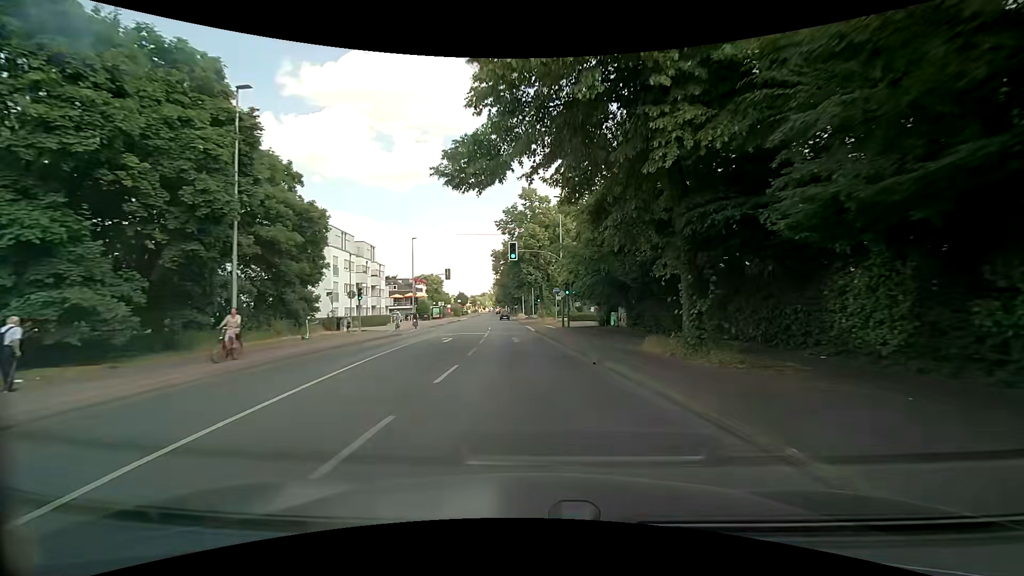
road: secondary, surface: asphalt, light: Day
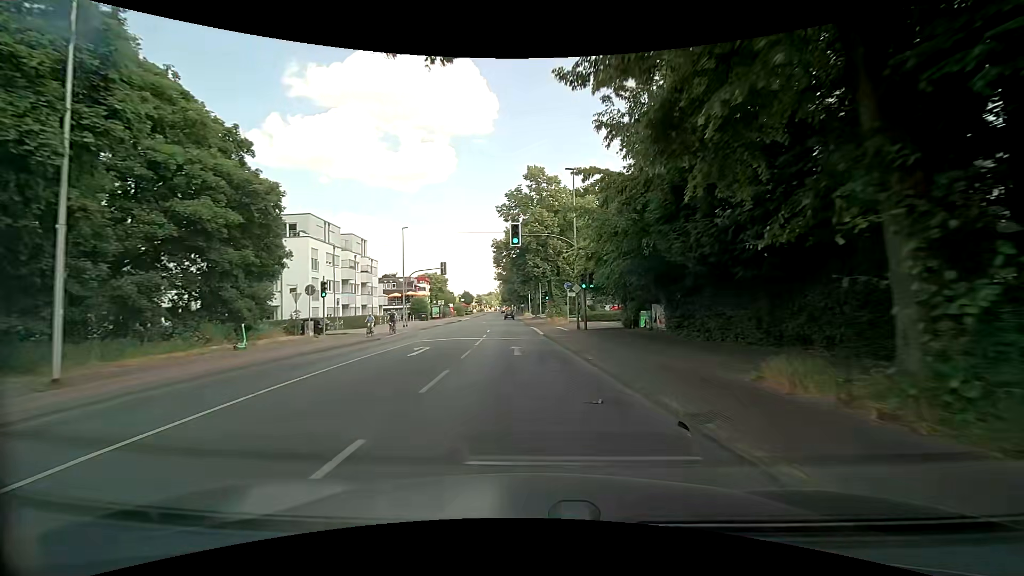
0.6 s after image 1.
(-0.2, +7.4) m; -2°
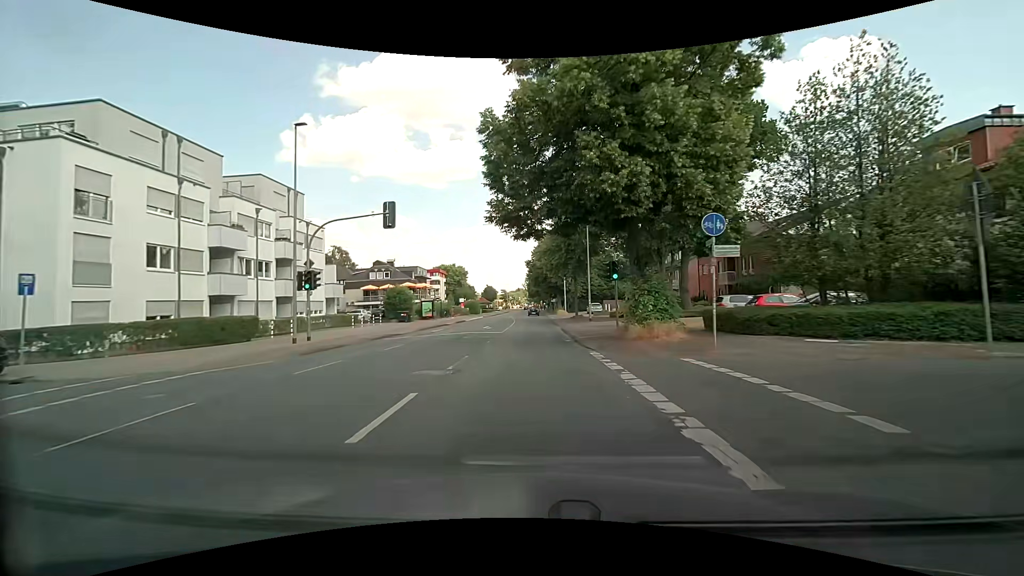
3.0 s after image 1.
(-1.0, +29.1) m; -3°
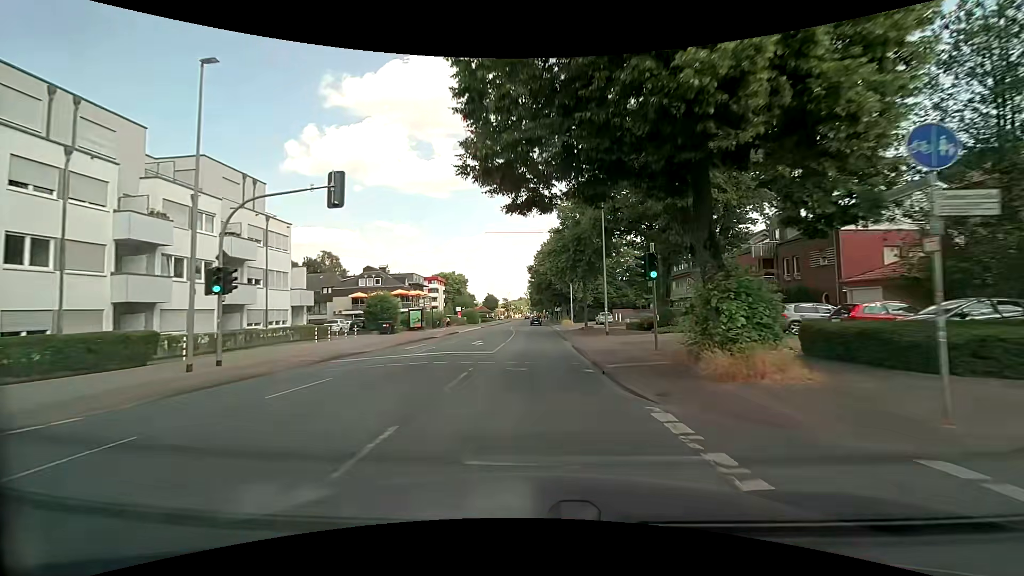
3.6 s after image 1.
(0.0, +7.2) m; 0°
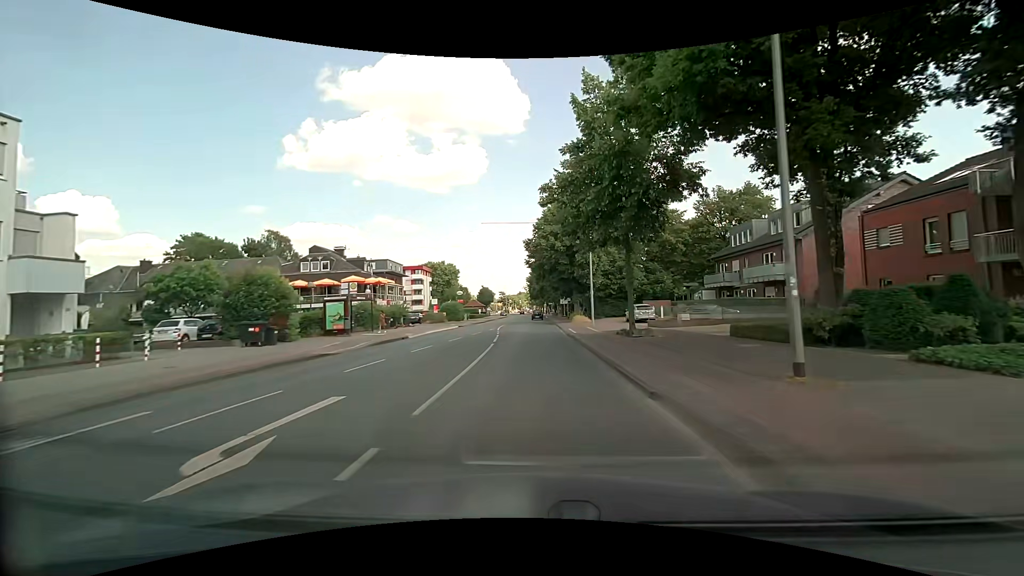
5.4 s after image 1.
(-0.1, +21.6) m; 0°
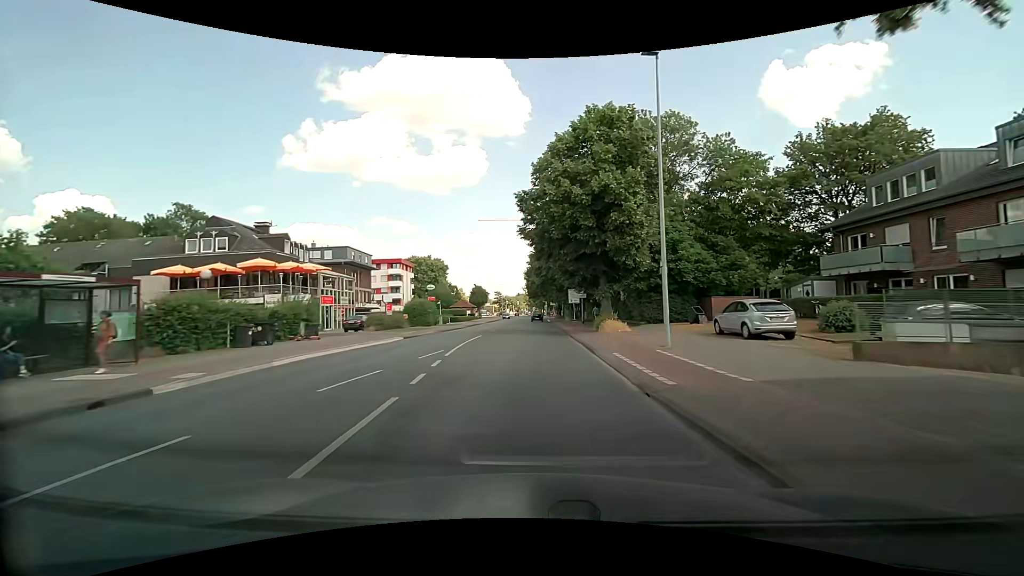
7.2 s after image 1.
(0.0, +21.7) m; 0°
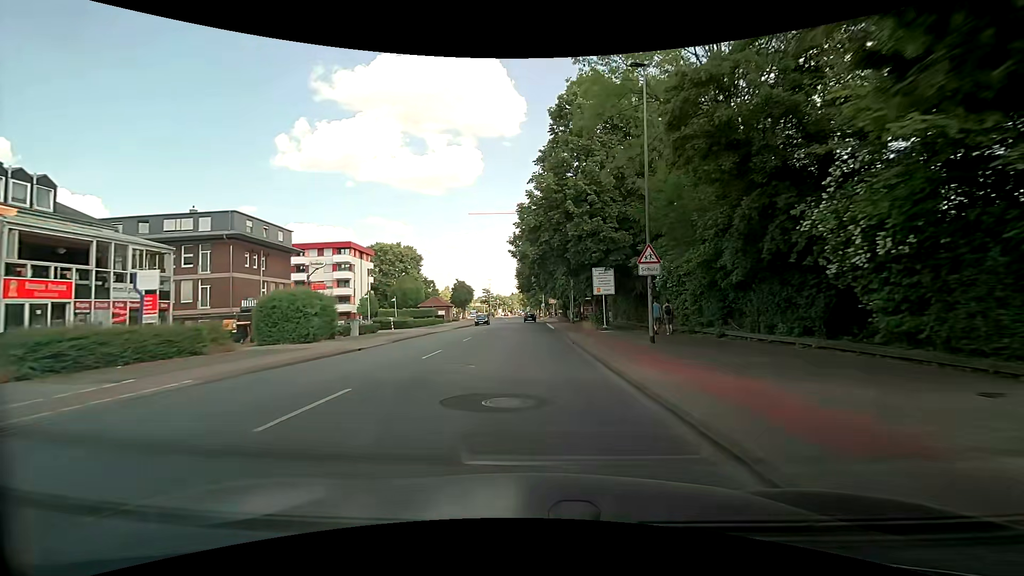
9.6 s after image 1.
(+0.1, +29.1) m; +1°
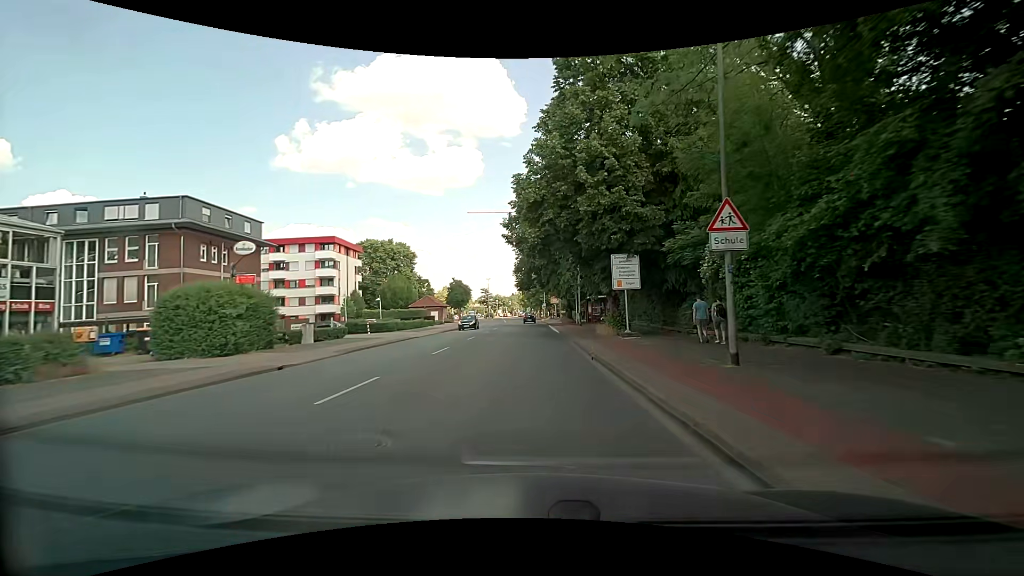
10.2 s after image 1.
(0.0, +7.3) m; 0°
(0, +10) (0, +20) (0, +30) (-1, +40) (-1, +50) (-1, +60) (-2, +70) (-3, +80) (-3, +90) (-4, +100) m
